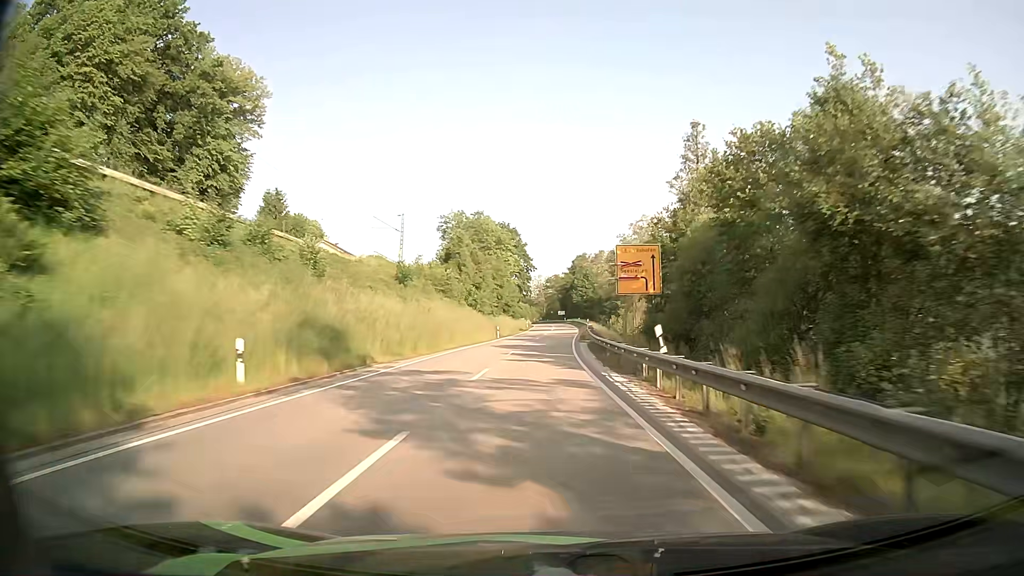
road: primary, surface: asphalt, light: Day
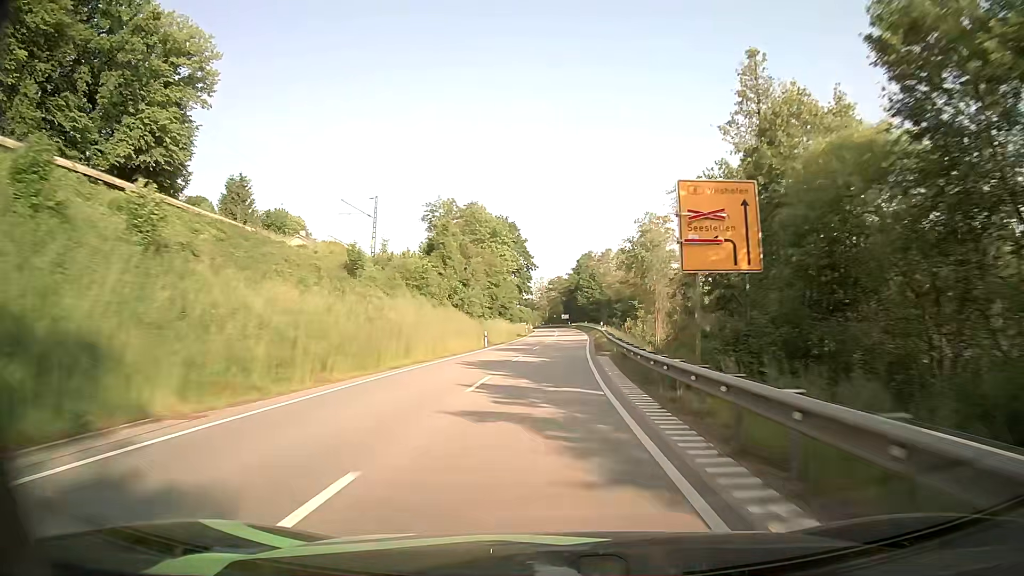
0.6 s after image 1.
(0.0, +14.2) m; 0°
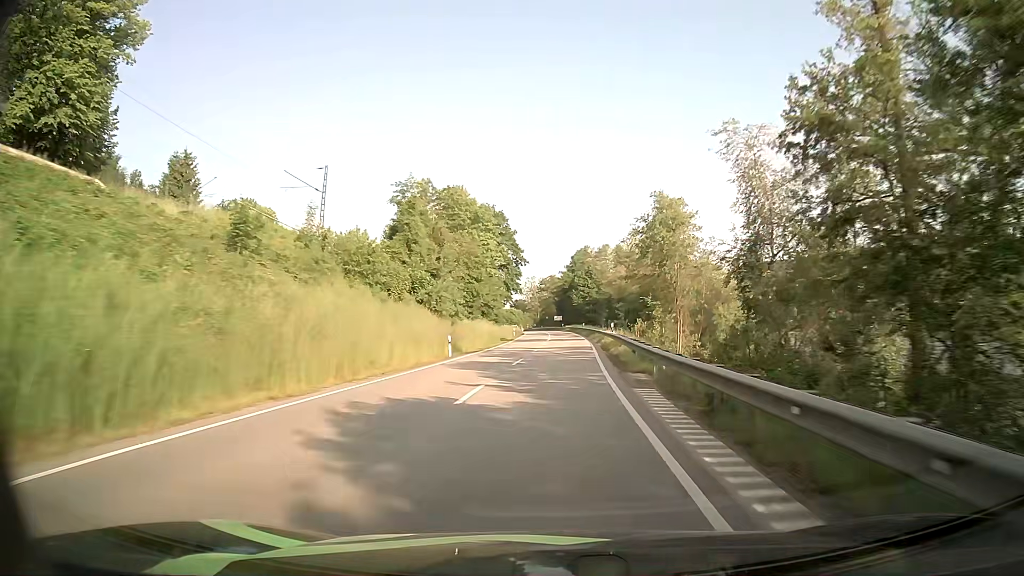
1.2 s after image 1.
(+0.2, +14.2) m; +1°
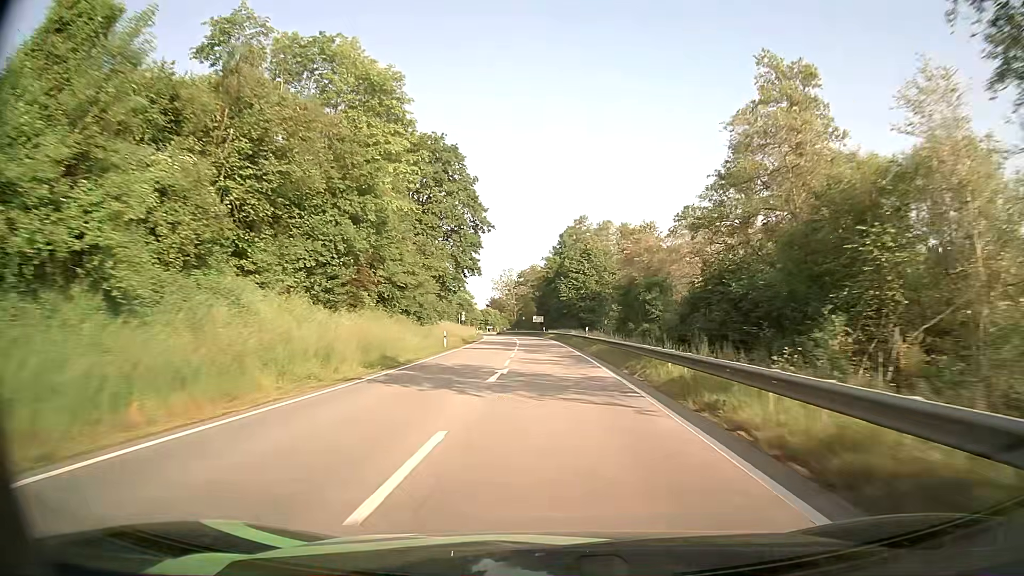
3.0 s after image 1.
(+1.0, +43.0) m; +2°
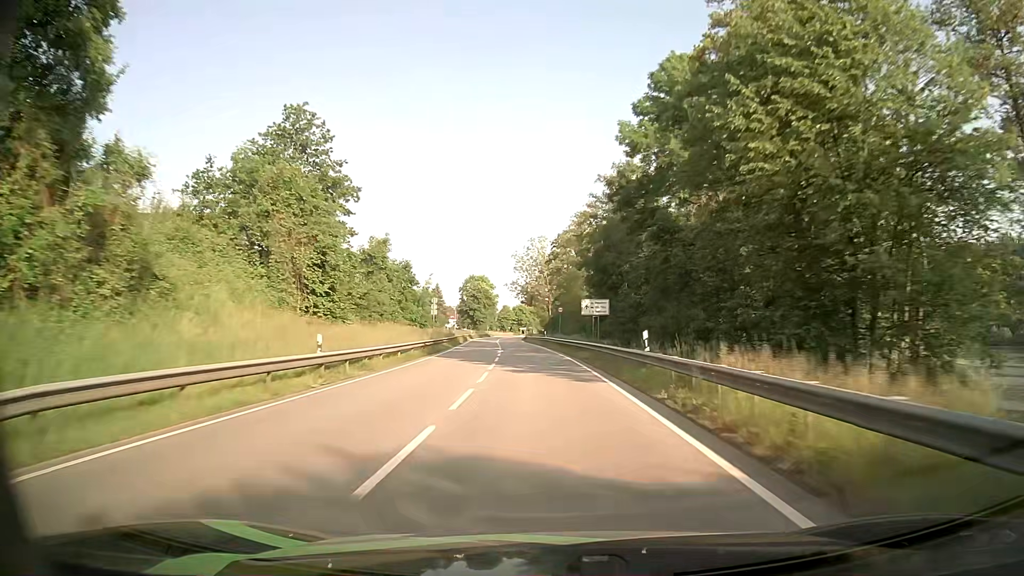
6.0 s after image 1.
(-2.0, +72.2) m; -4°
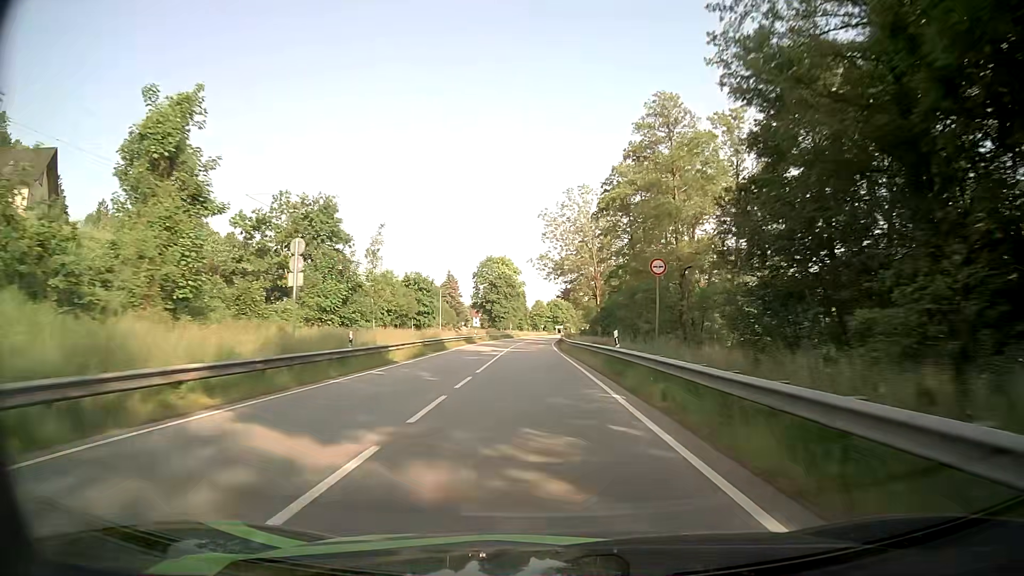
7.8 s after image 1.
(-0.9, +43.8) m; -3°
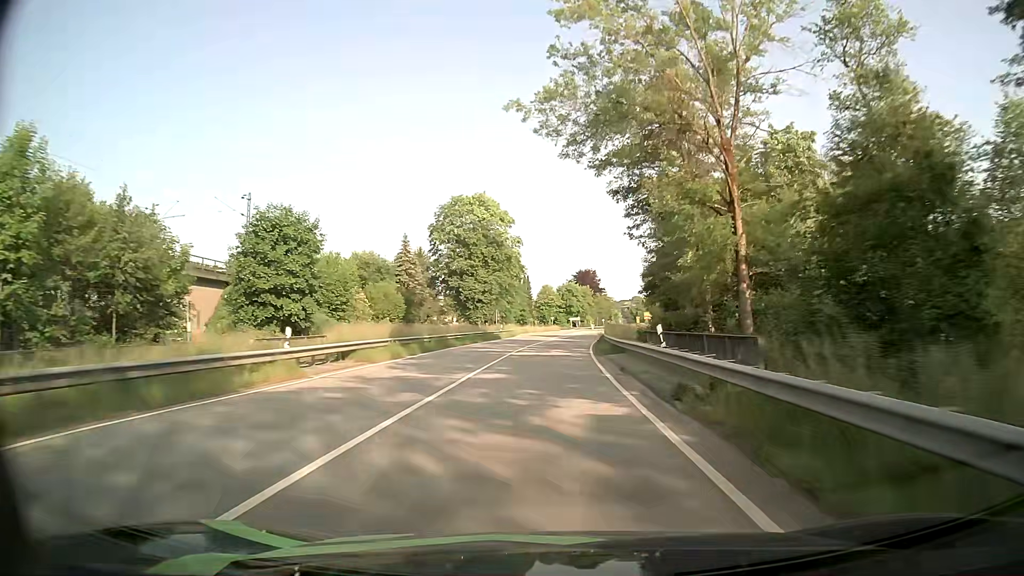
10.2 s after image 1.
(-0.9, +57.6) m; 0°
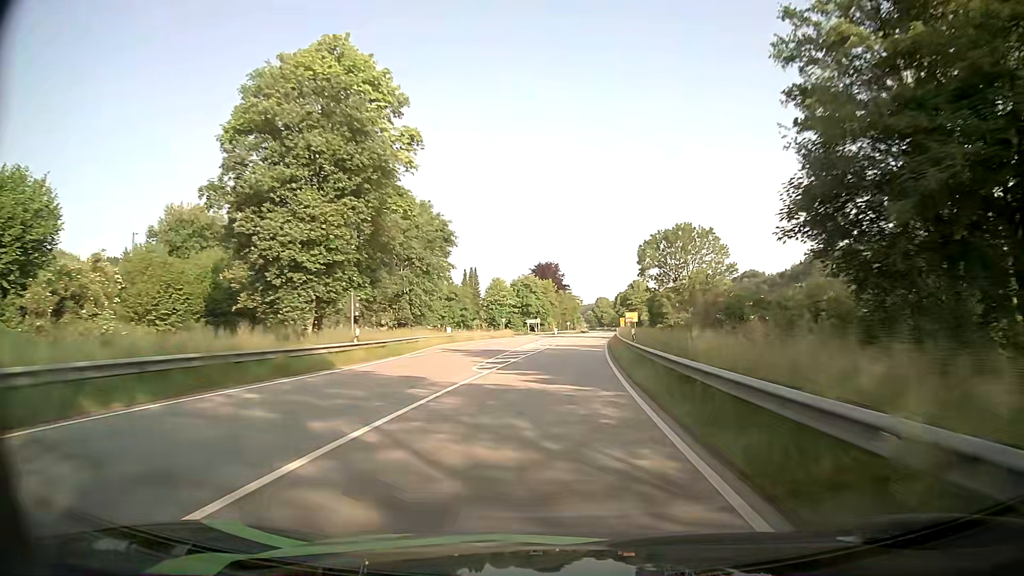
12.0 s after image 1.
(+1.0, +42.0) m; +3°
(0, +10) (+1, +20) (+1, +30) (+2, +40) (+3, +50) (+4, +60) (+5, +70) (+6, +80) (+7, +90) (+8, +100) m
